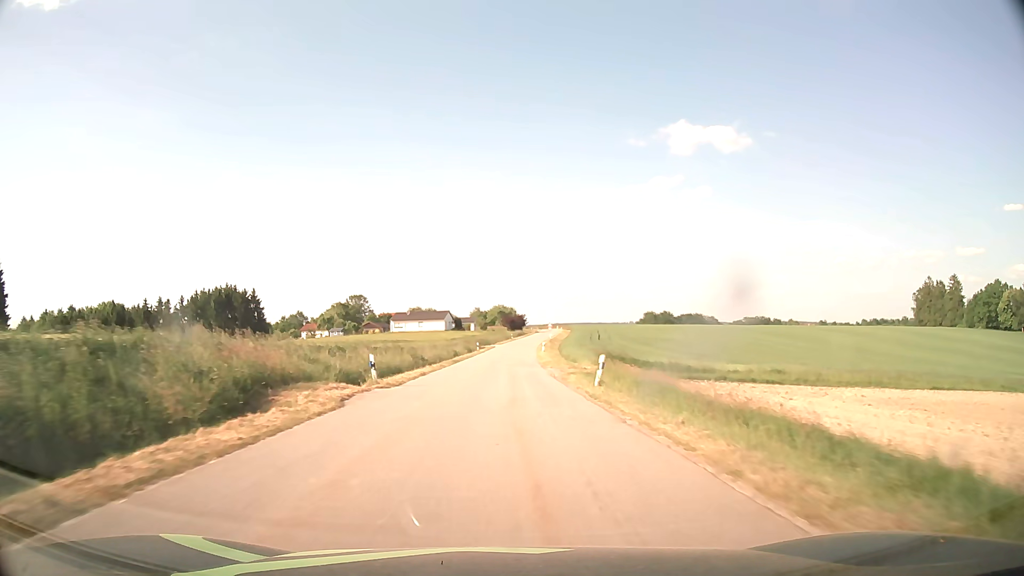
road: tertiary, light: Day
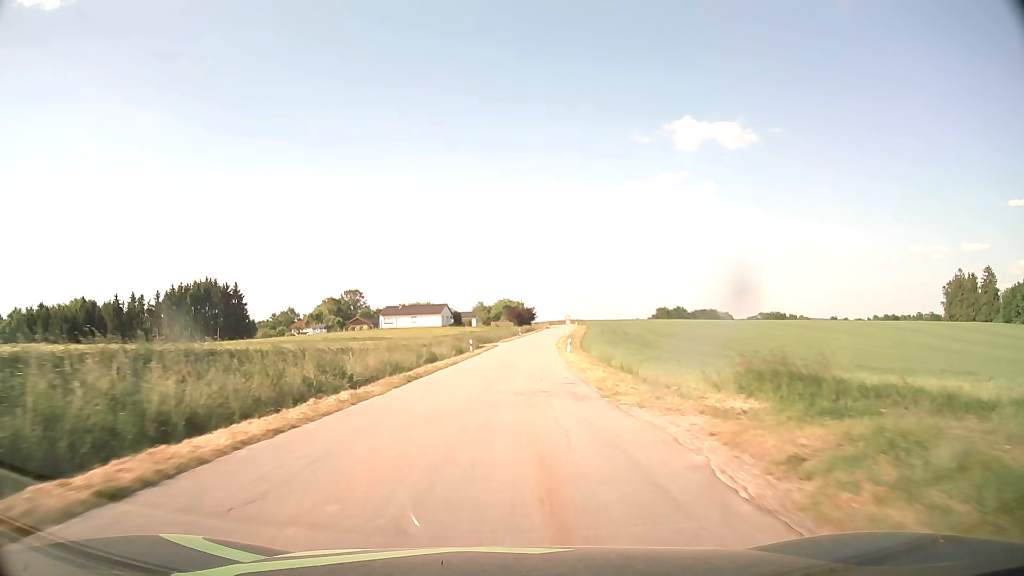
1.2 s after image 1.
(-0.1, +23.0) m; 0°
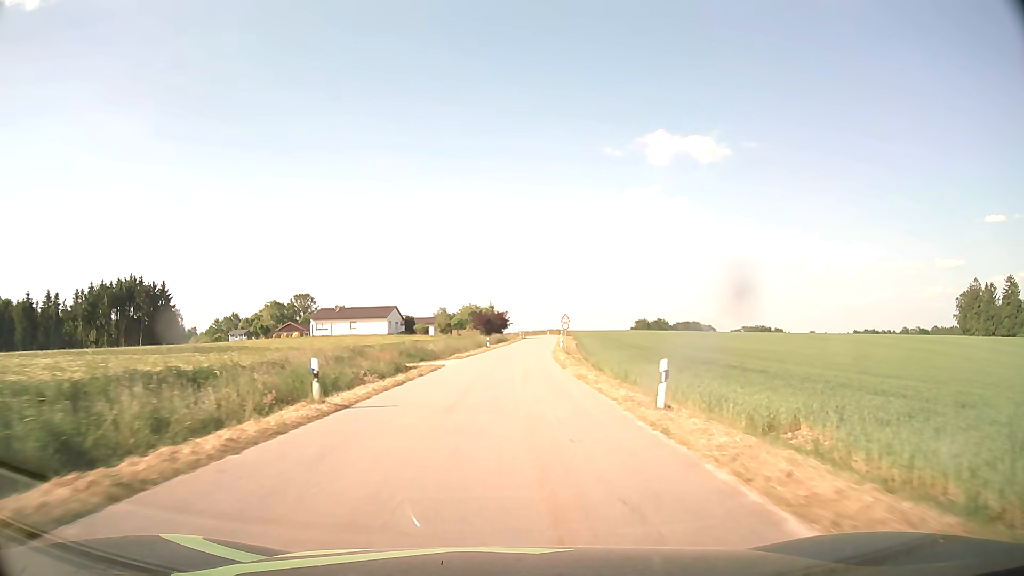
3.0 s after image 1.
(+0.5, +33.4) m; +2°
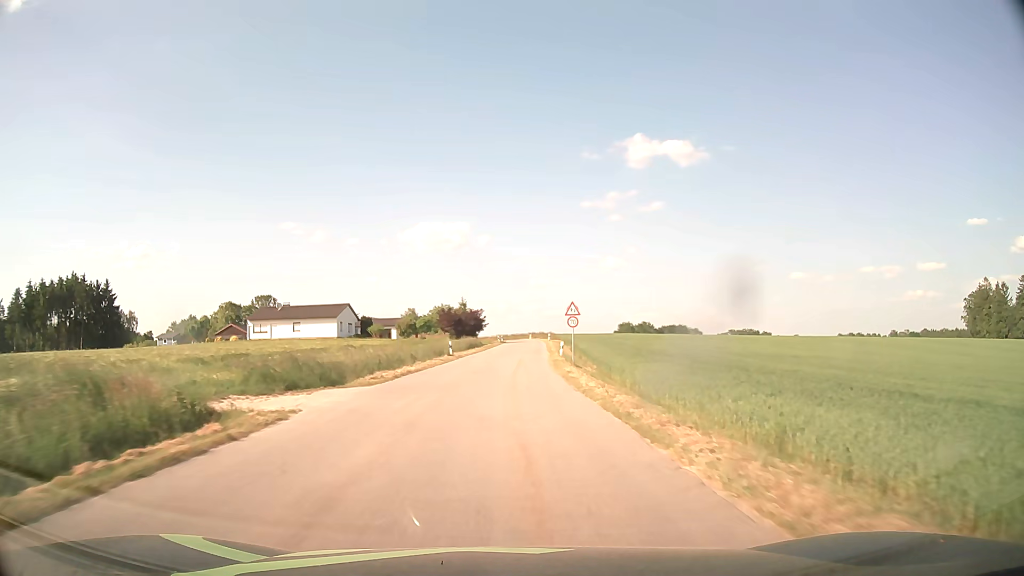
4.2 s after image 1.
(+0.4, +21.2) m; +2°
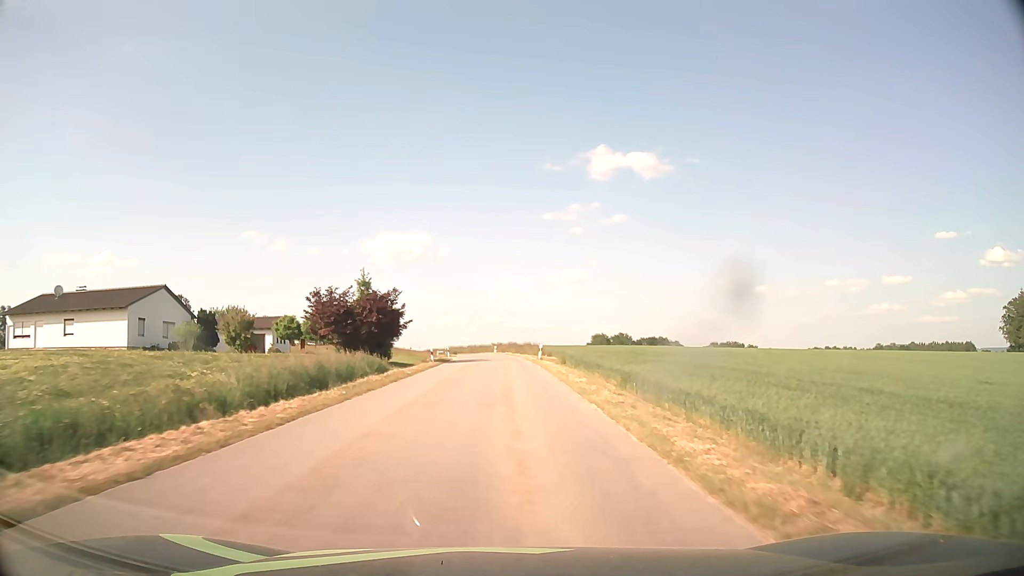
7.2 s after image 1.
(+1.1, +49.1) m; +3°
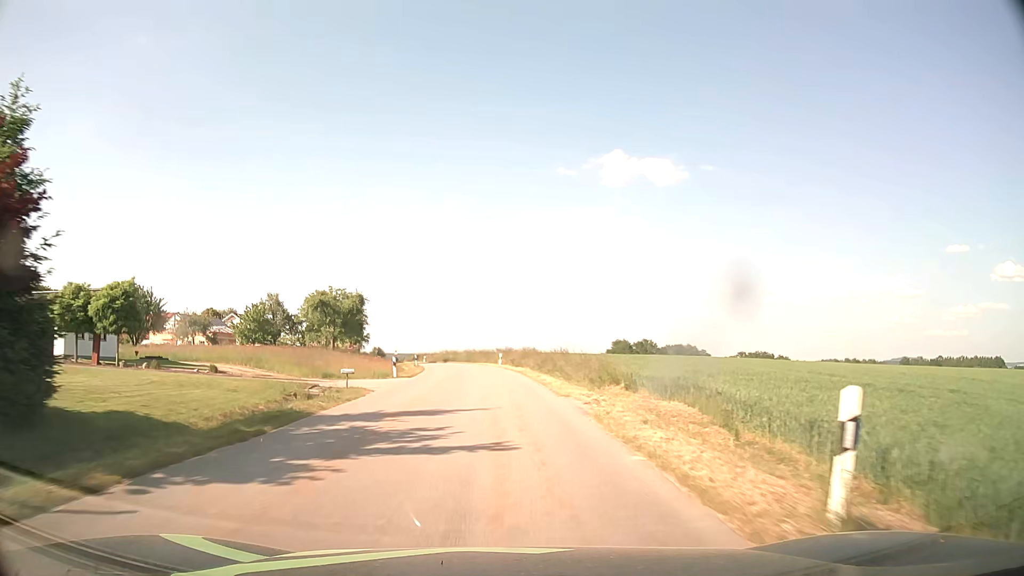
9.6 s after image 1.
(-0.1, +38.4) m; -1°
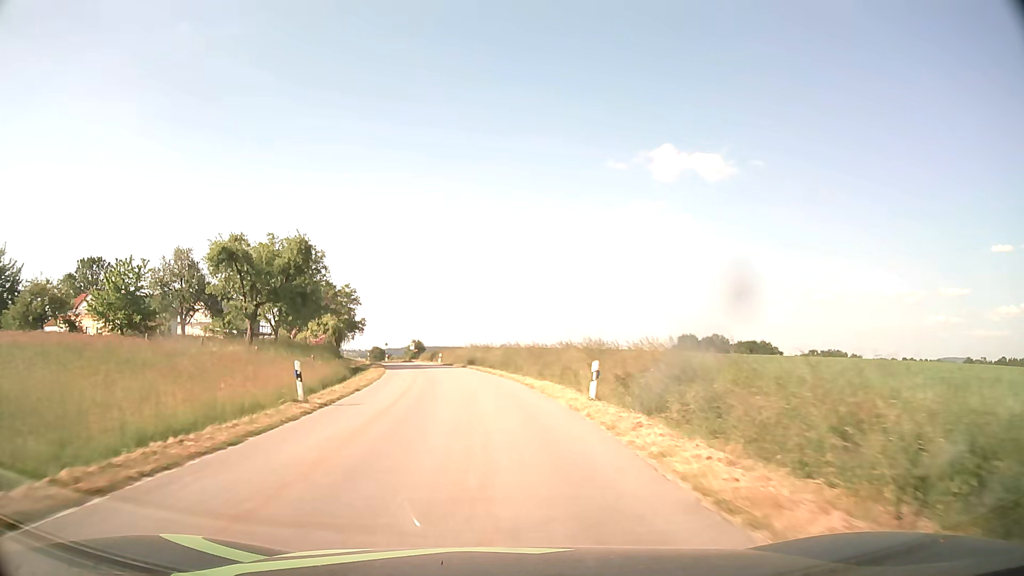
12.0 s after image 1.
(-1.1, +39.4) m; -4°
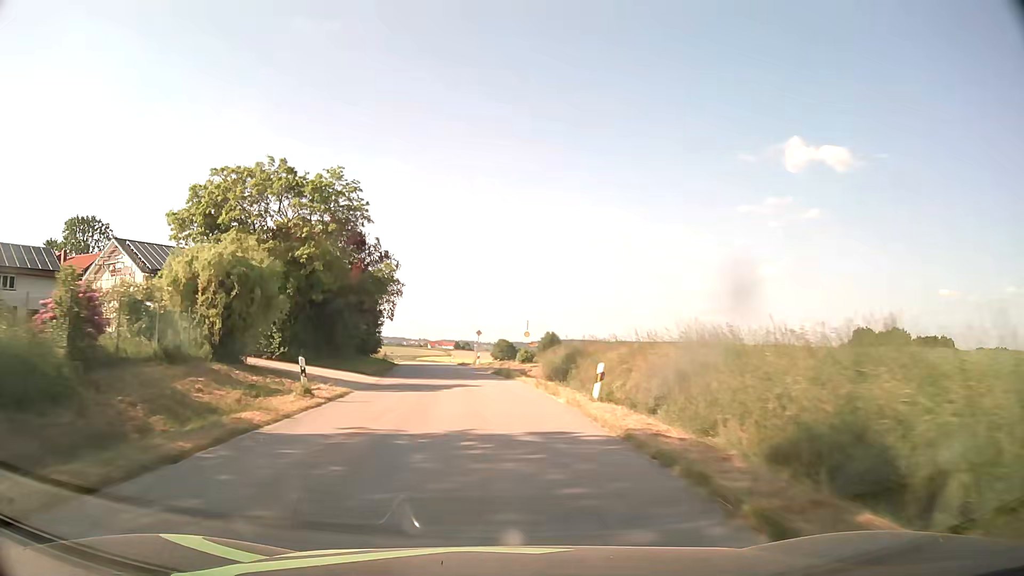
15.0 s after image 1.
(-5.0, +50.2) m; -11°
(0, +10) (-1, +20) (-2, +30) (-3, +40) (-4, +50) (-6, +60) (-7, +70) (-9, +79) (-10, +89) (-12, +99) m
